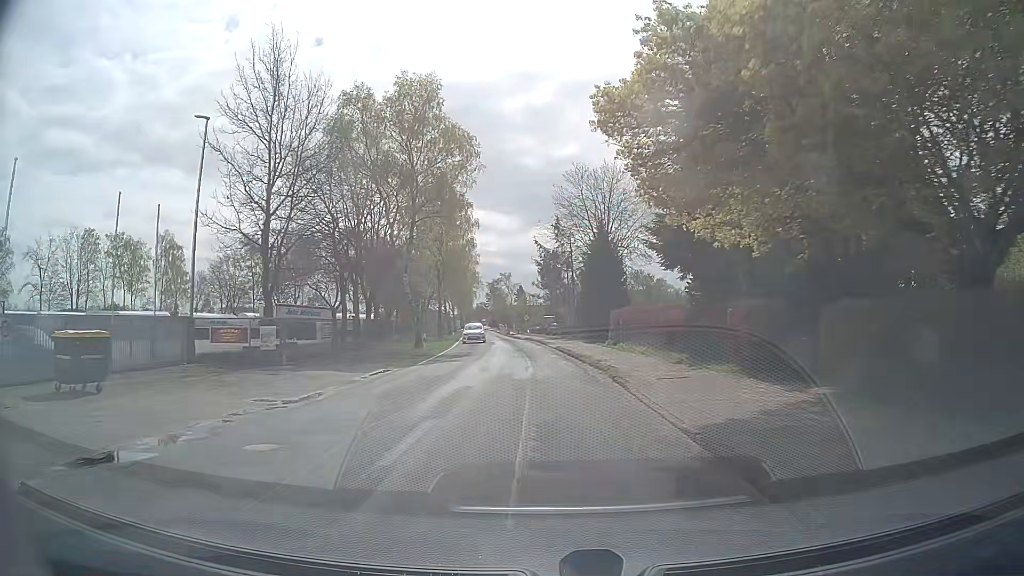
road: secondary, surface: asphalt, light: Day
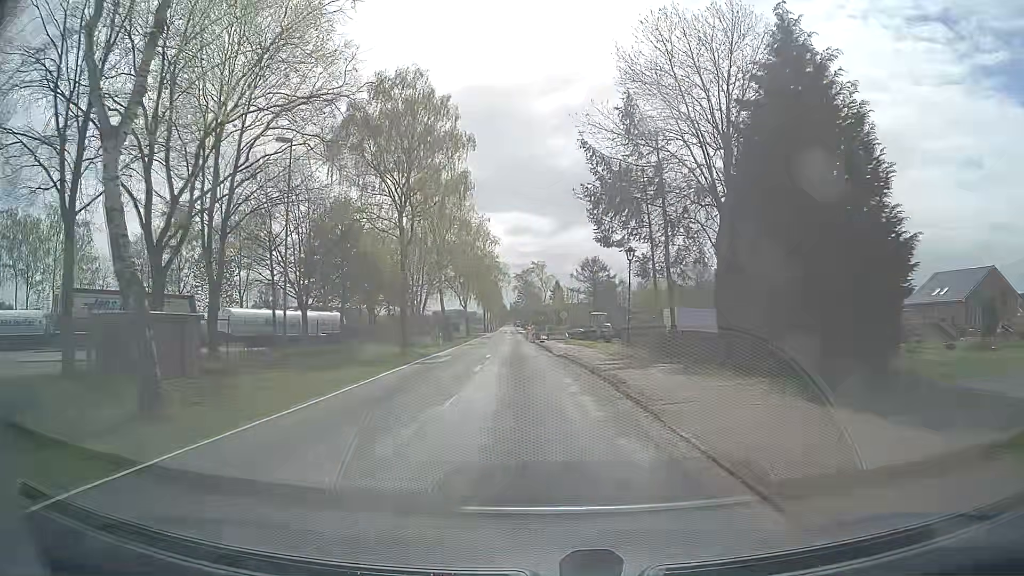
(-0.5, +32.6) m; -3°
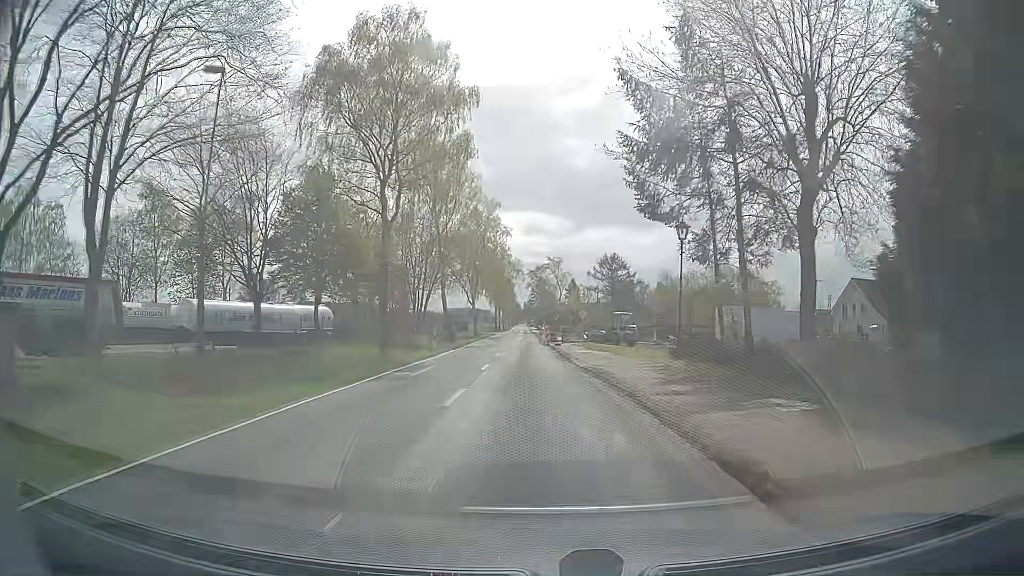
(-0.1, +8.1) m; -1°
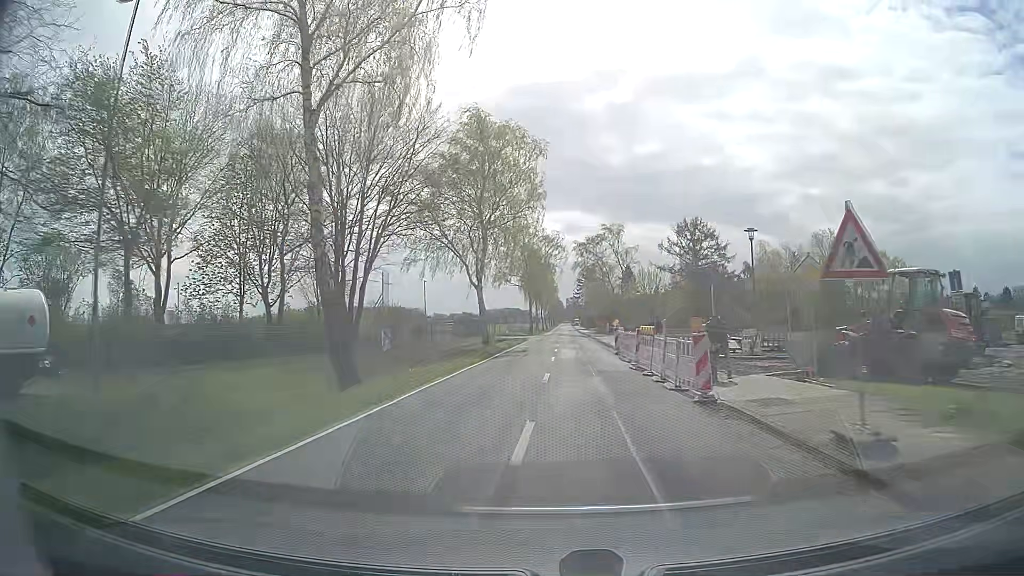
(-1.9, +40.4) m; -4°
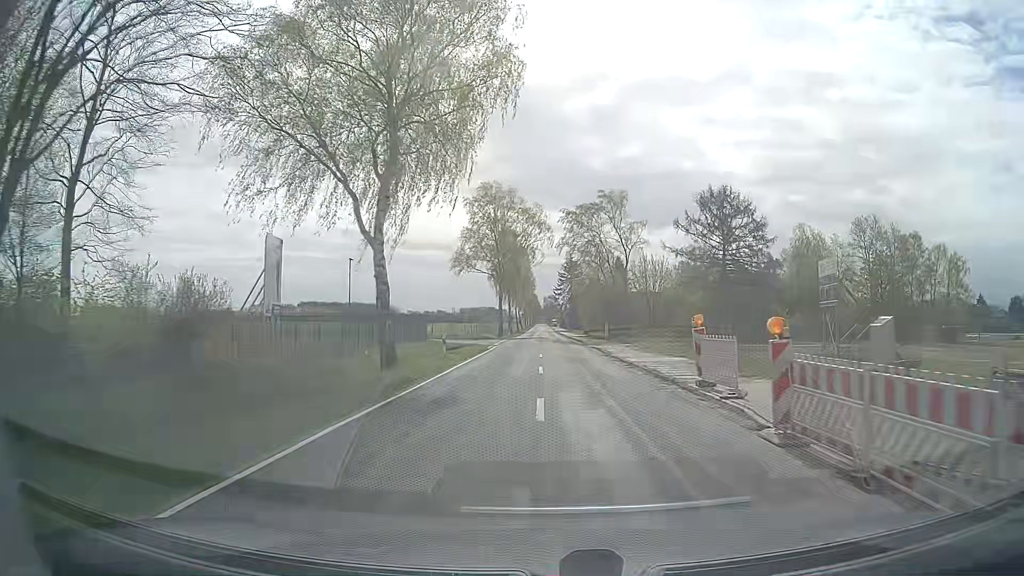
(+0.3, +24.2) m; +2°
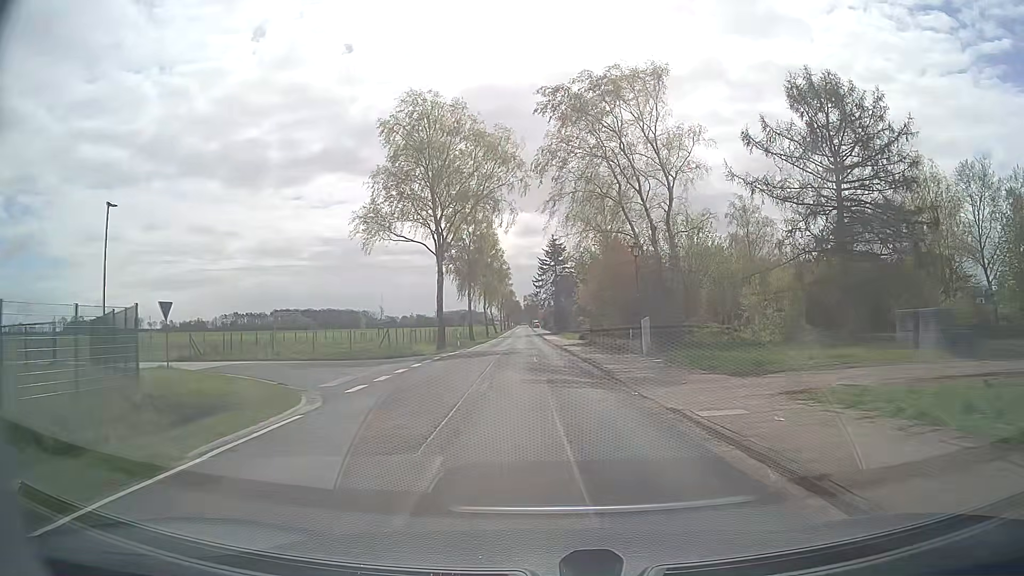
(+0.7, +32.6) m; +1°
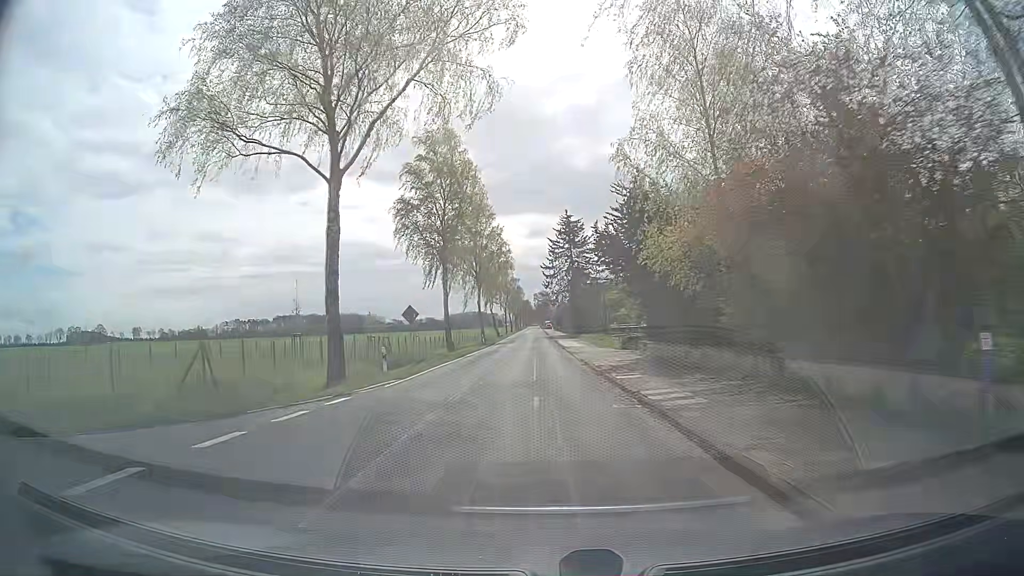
(-0.2, +25.6) m; -1°
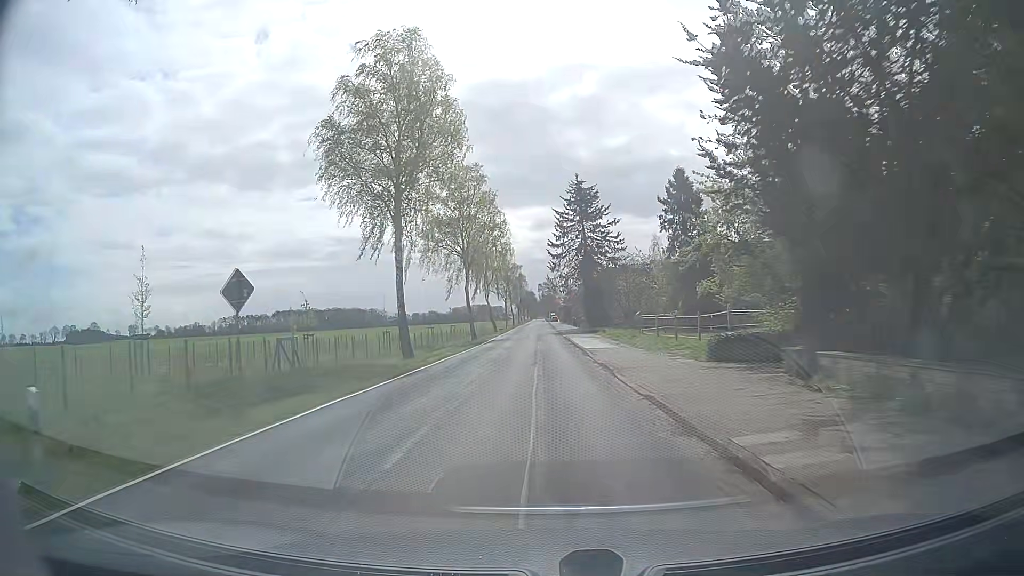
(-0.1, +17.5) m; -1°
(0, +10) (0, +20) (0, +30) (0, +40) (0, +50) (0, +60) (0, +70) (0, +80) (0, +90) (0, +100) m
